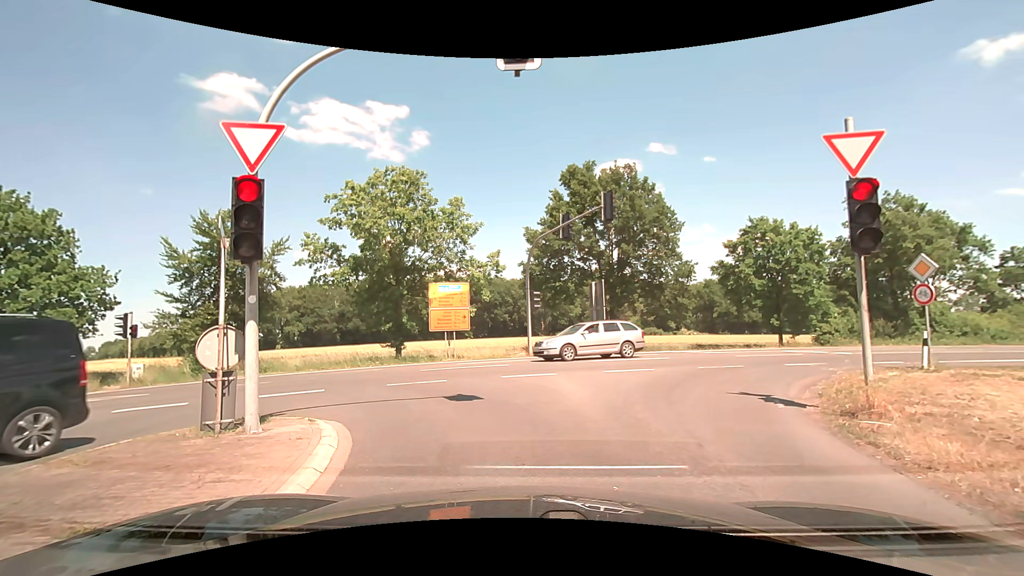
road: secondary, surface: asphalt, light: Day
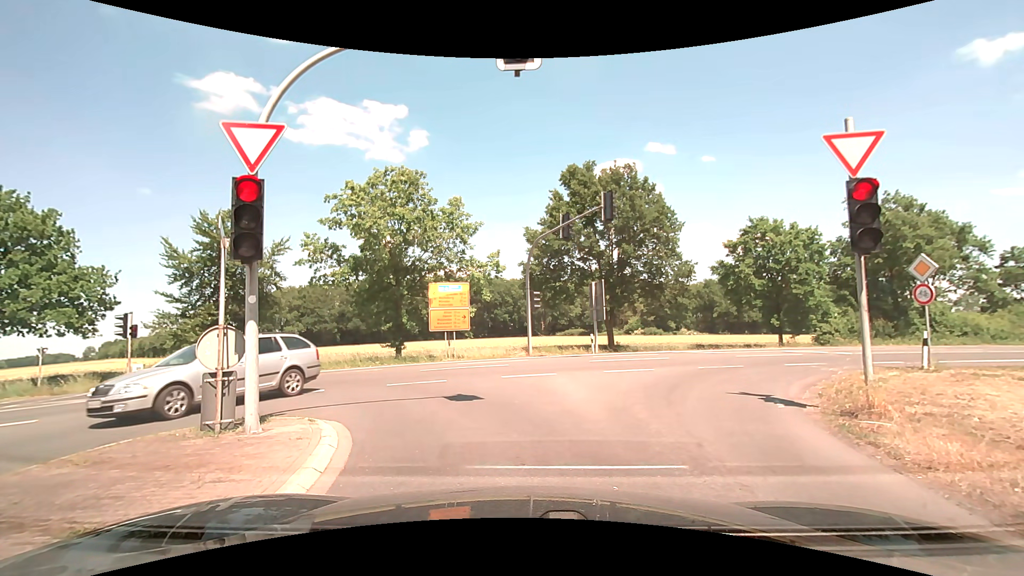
(0.0, 0.0) m; 0°
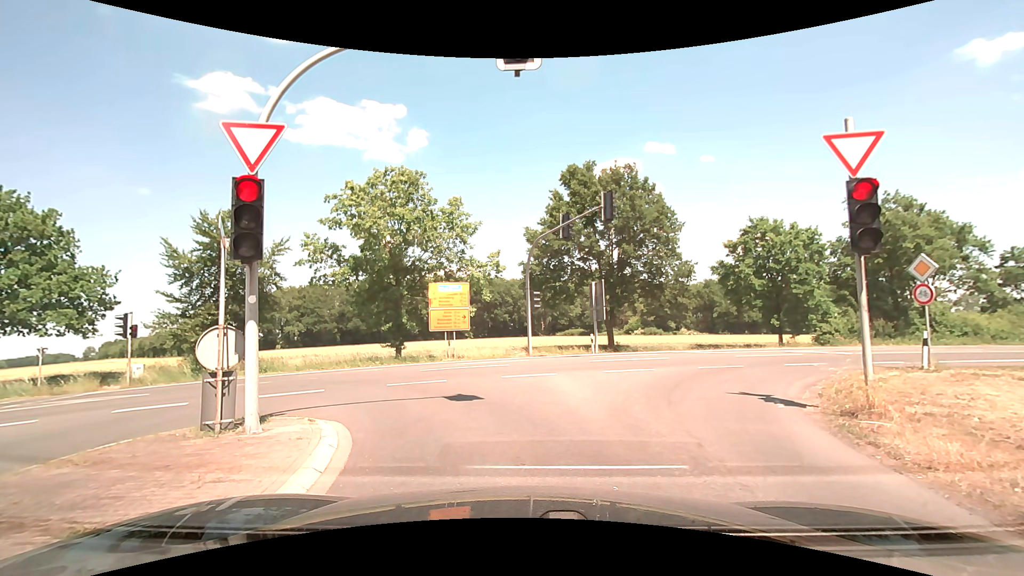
(0.0, 0.0) m; 0°
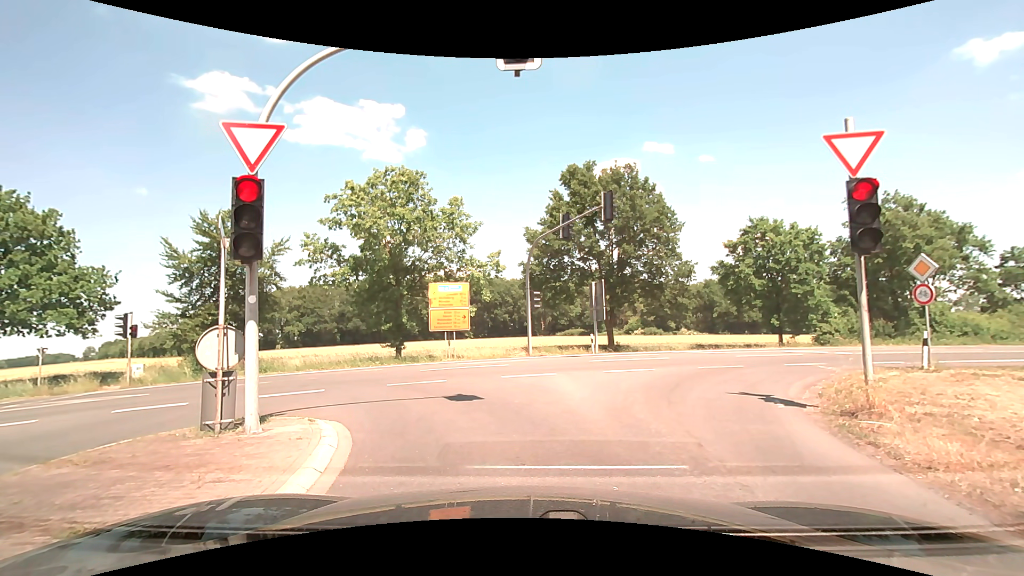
(0.0, 0.0) m; 0°
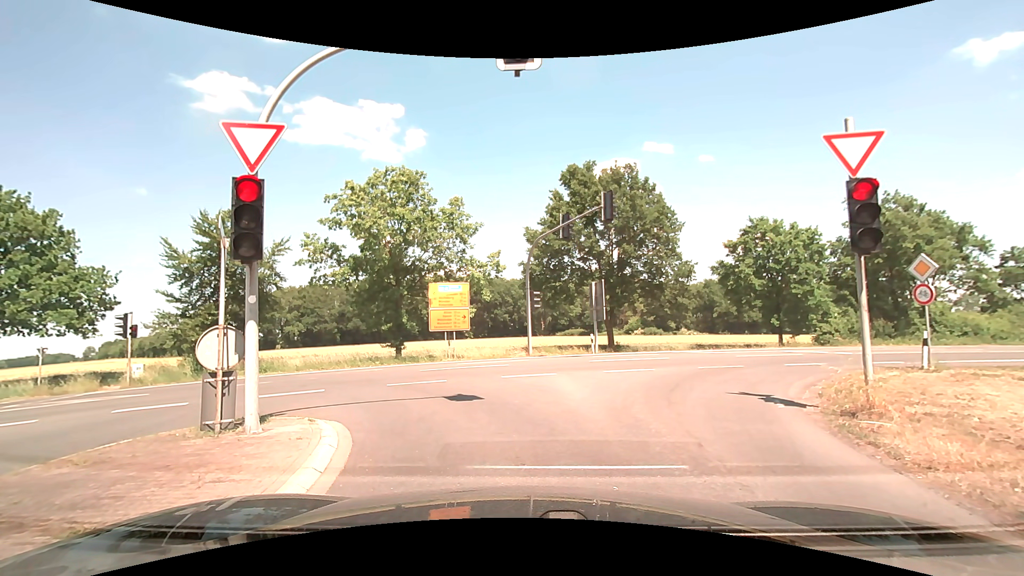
(0.0, 0.0) m; 0°
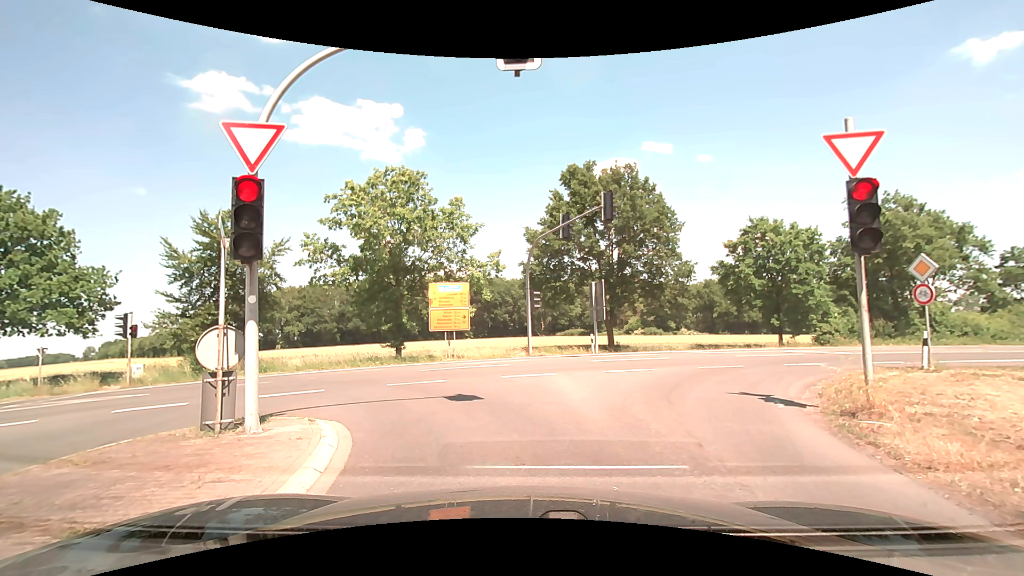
(0.0, 0.0) m; 0°
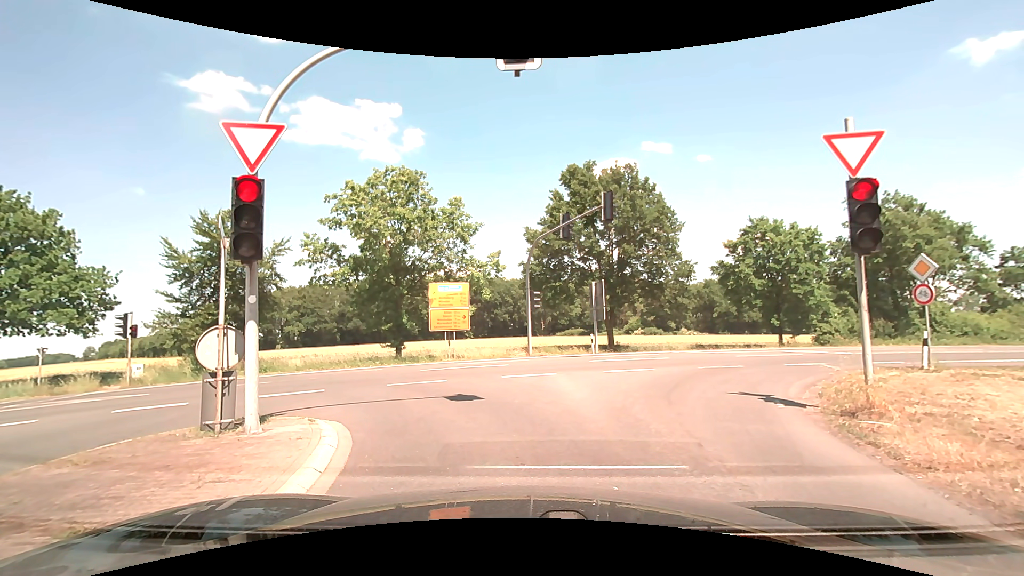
(0.0, 0.0) m; 0°
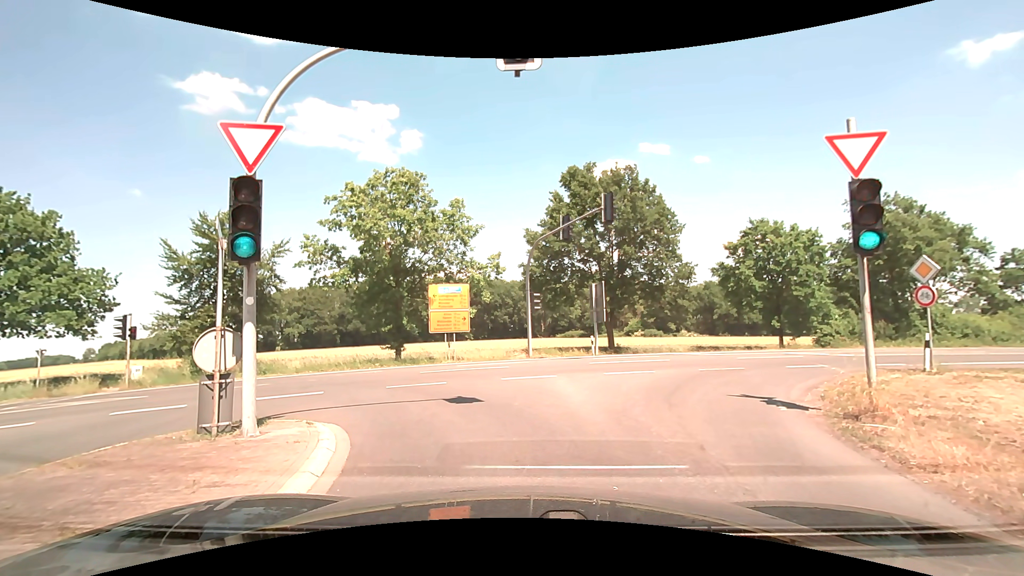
(0.0, +0.1) m; 0°
(-1, +10) (-7, +18) (-17, +20) (-26, +19) (-36, +16) (-46, +13) (-55, +10) (-65, +7) (-74, +5) (-84, +2) m
